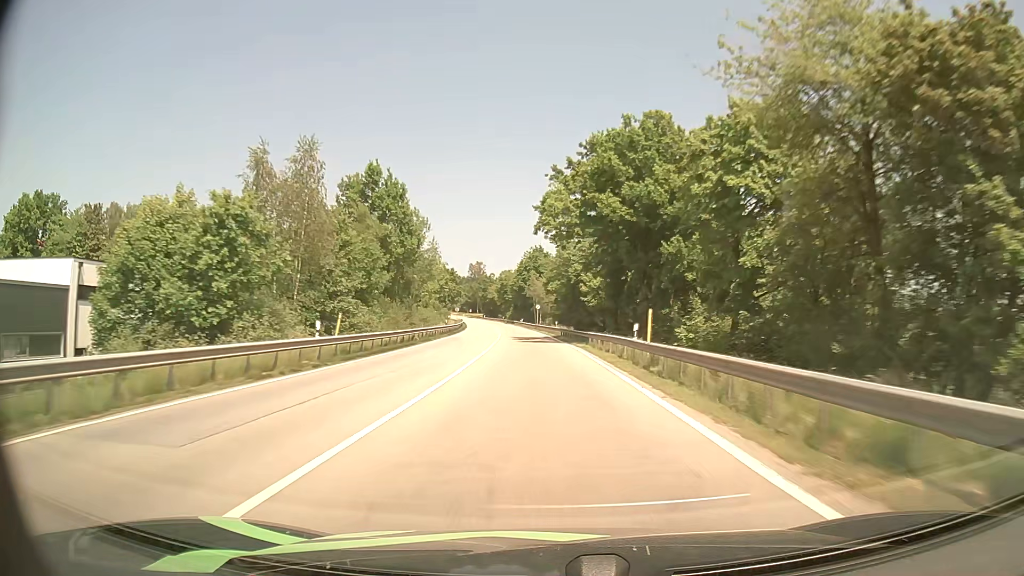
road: primary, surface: asphalt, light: Day
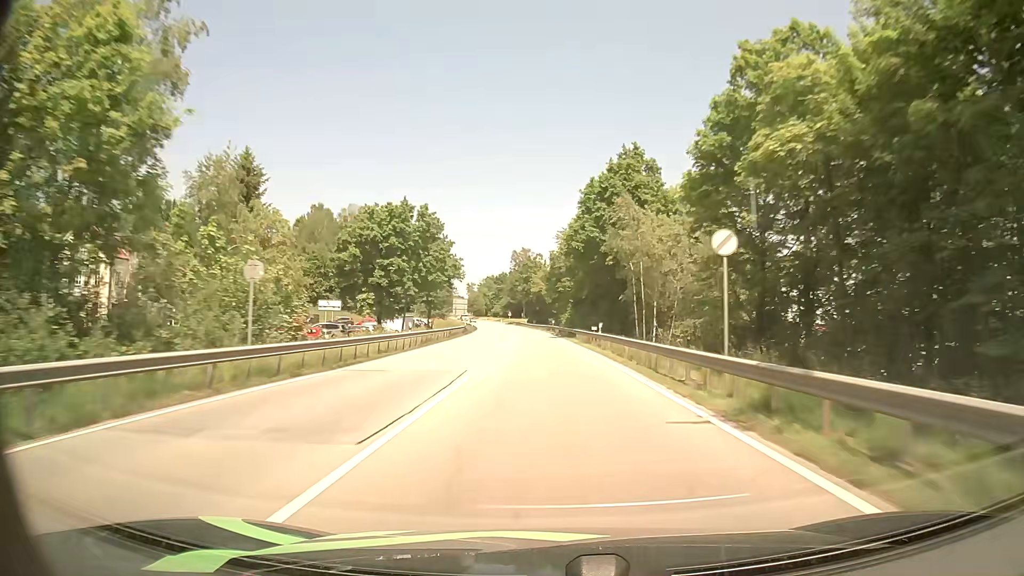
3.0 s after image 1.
(-4.5, +81.7) m; -5°
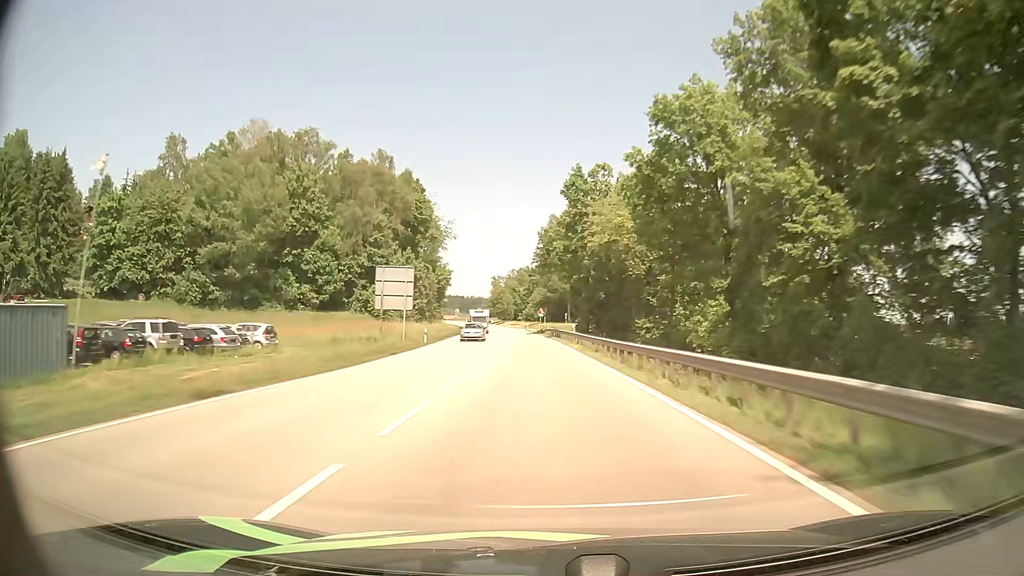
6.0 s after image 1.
(-2.7, +83.1) m; -4°
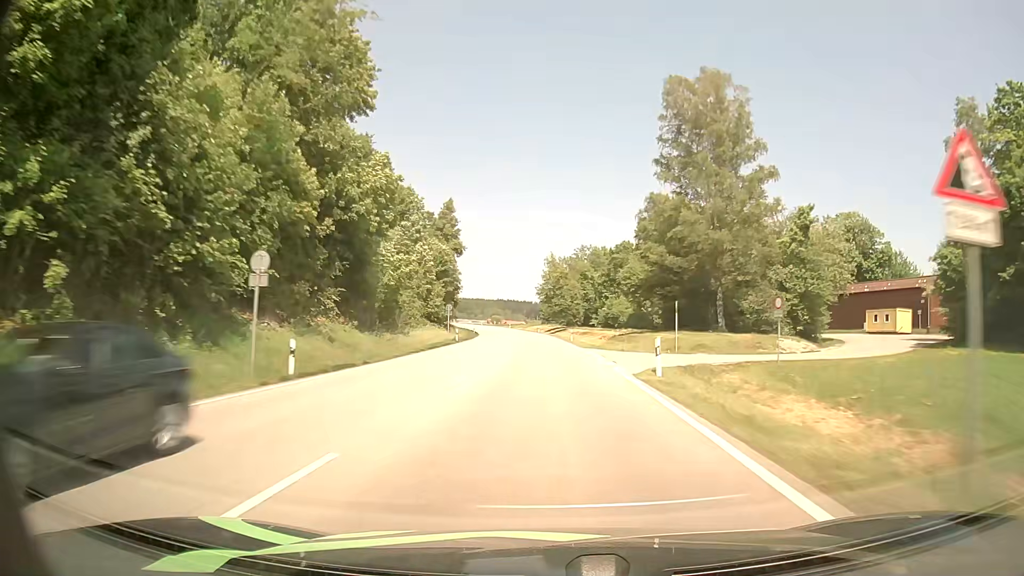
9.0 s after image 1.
(-4.1, +83.2) m; -6°
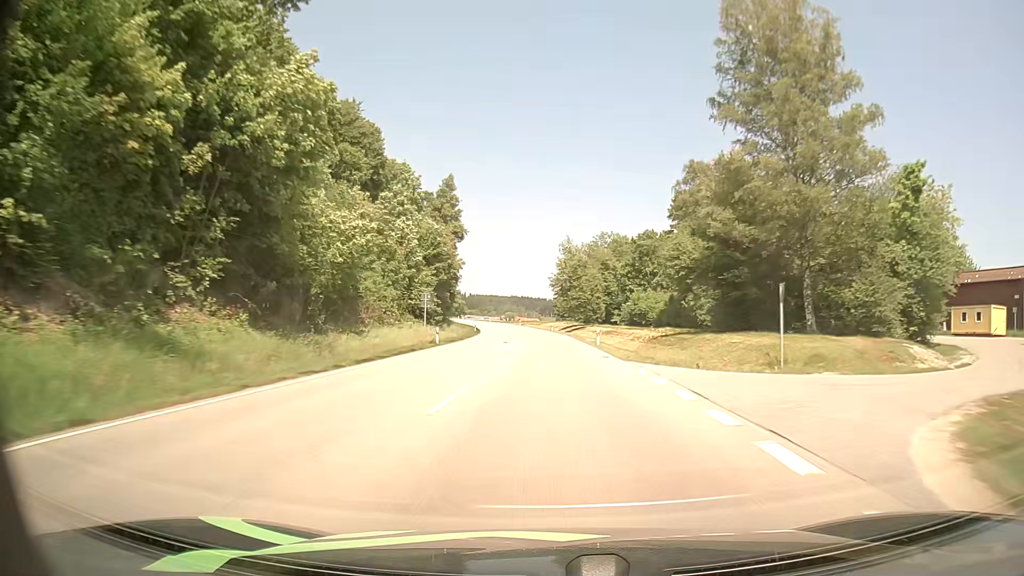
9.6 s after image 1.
(-0.1, +16.7) m; -1°
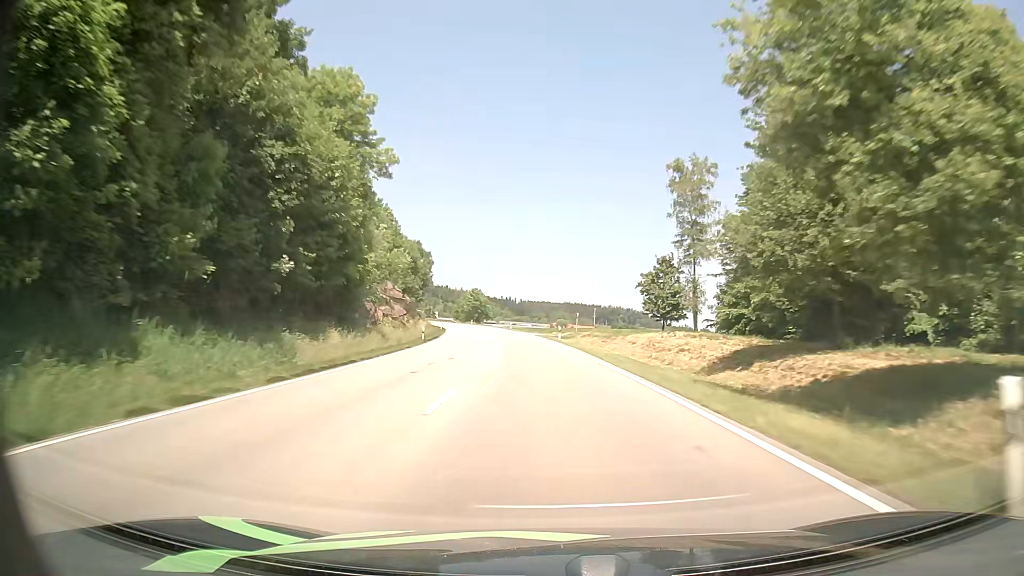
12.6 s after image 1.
(-2.7, +83.1) m; -5°
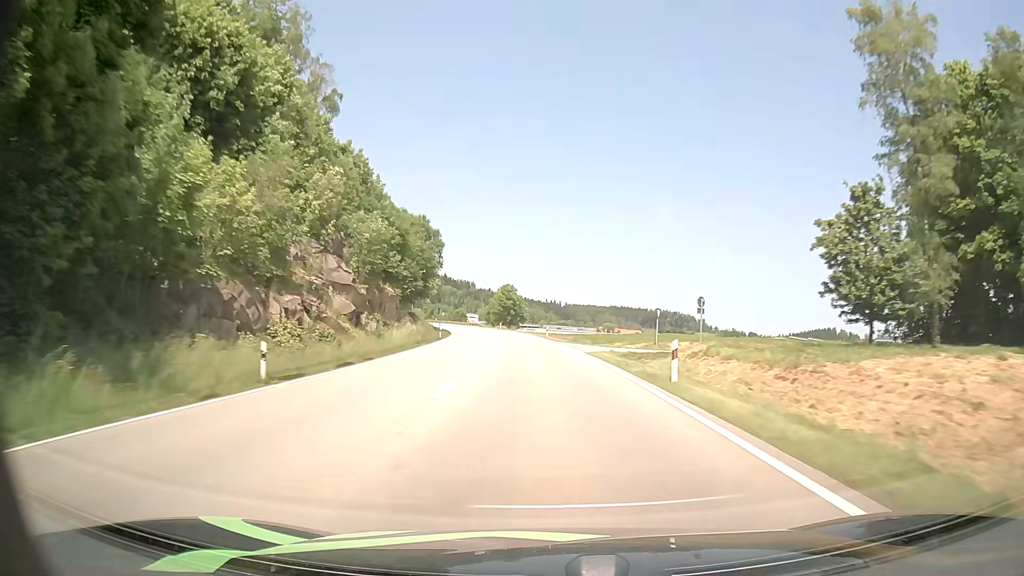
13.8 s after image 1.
(-1.0, +33.6) m; -4°
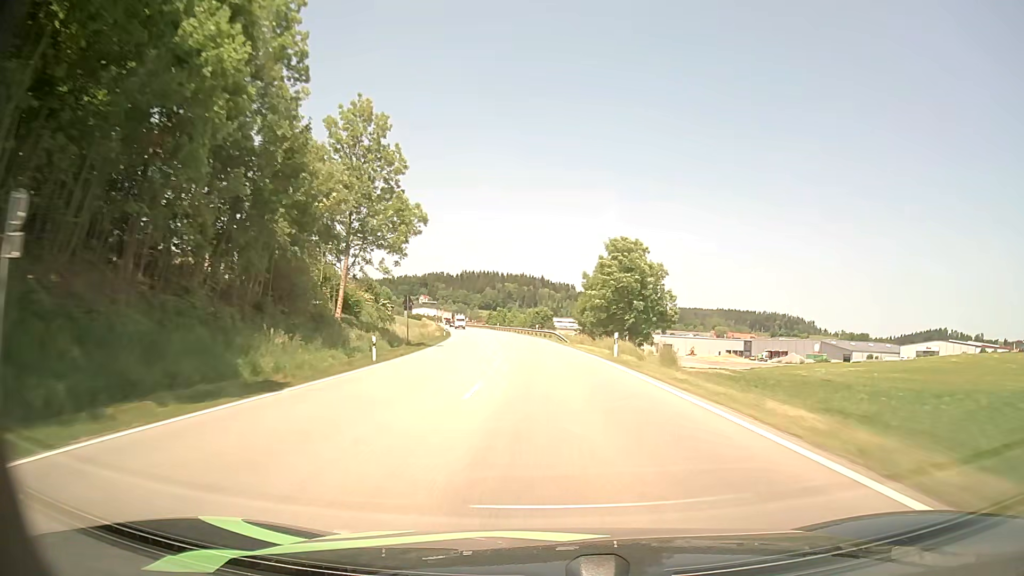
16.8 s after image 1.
(-6.5, +83.4) m; -9°
(0, +10) (0, +20) (-1, +30) (-1, +40) (-2, +50) (-3, +60) (-4, +70) (-5, +80) (-7, +90) (-8, +100) m
